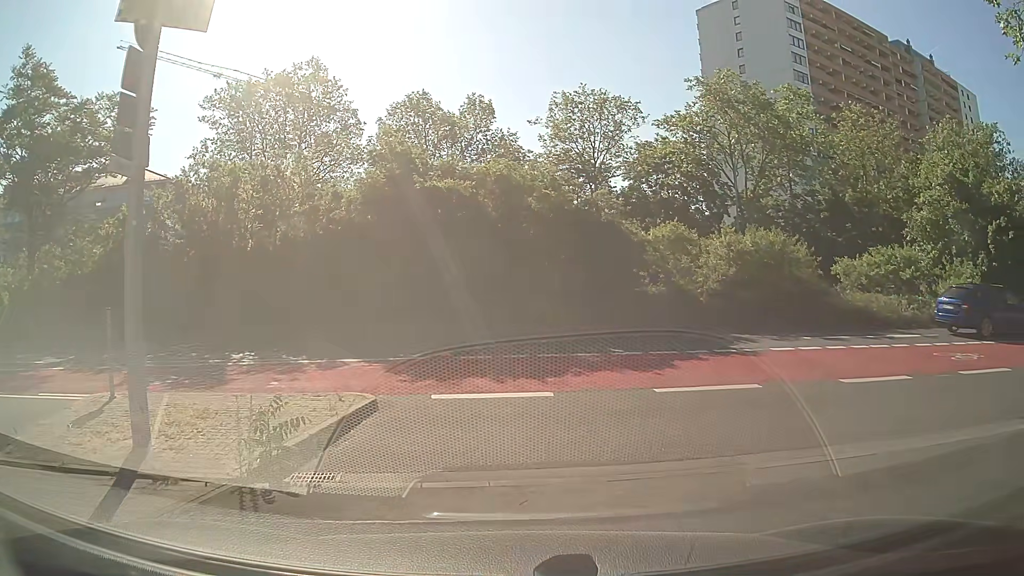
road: residential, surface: asphalt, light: Day
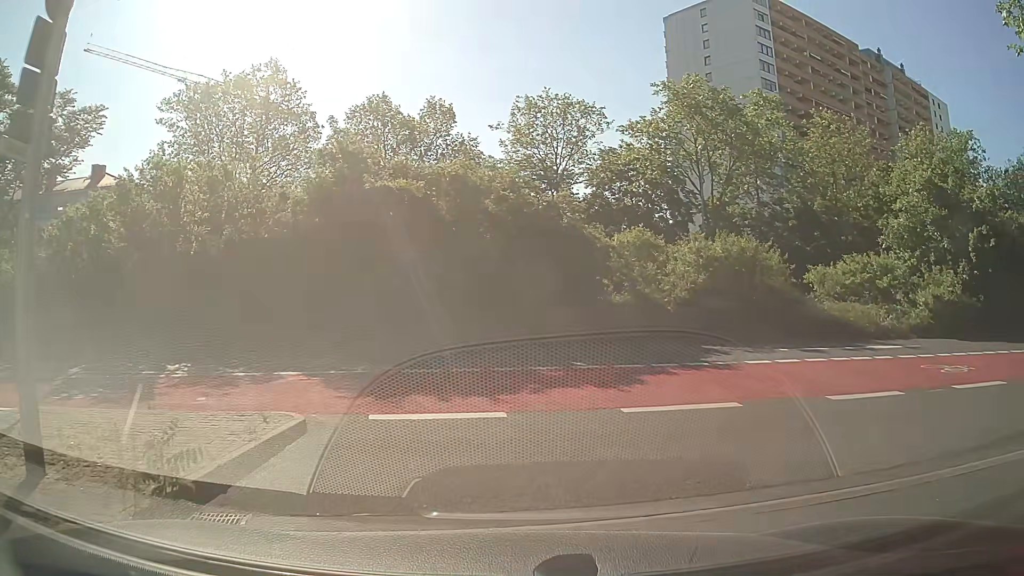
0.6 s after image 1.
(+0.1, +1.2) m; +6°
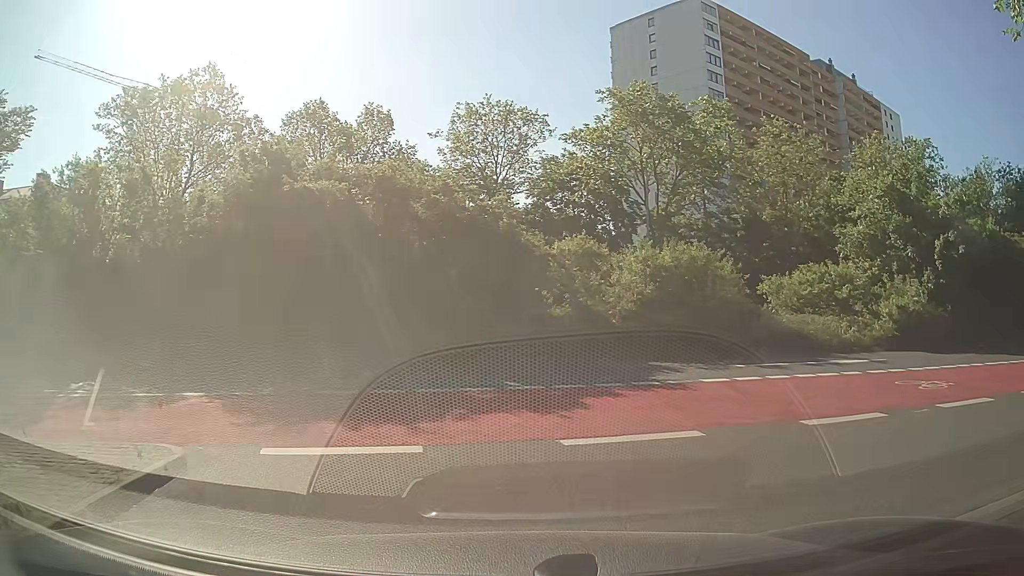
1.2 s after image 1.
(+0.1, +1.4) m; +6°
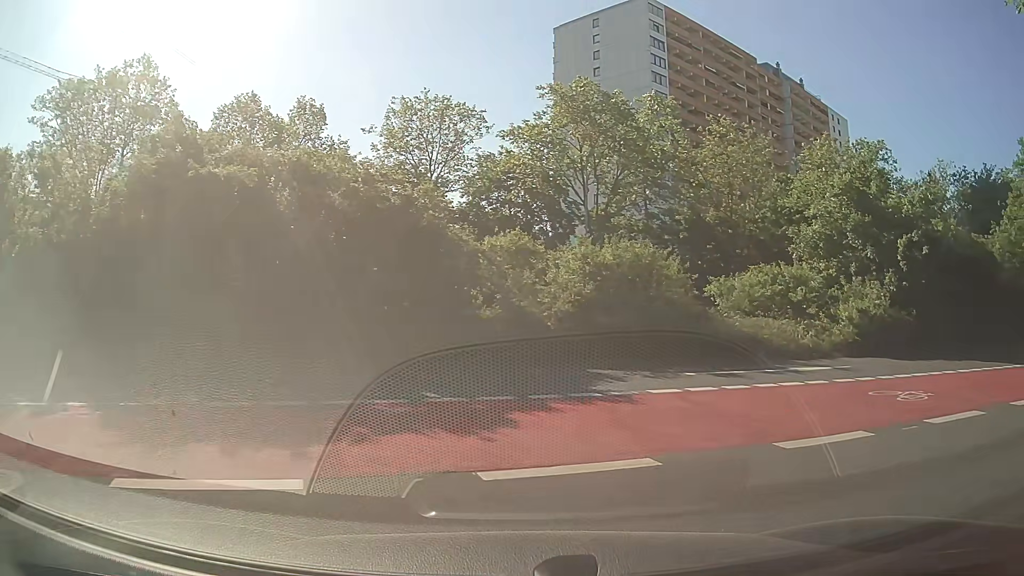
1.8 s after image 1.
(0.0, +1.6) m; +6°
